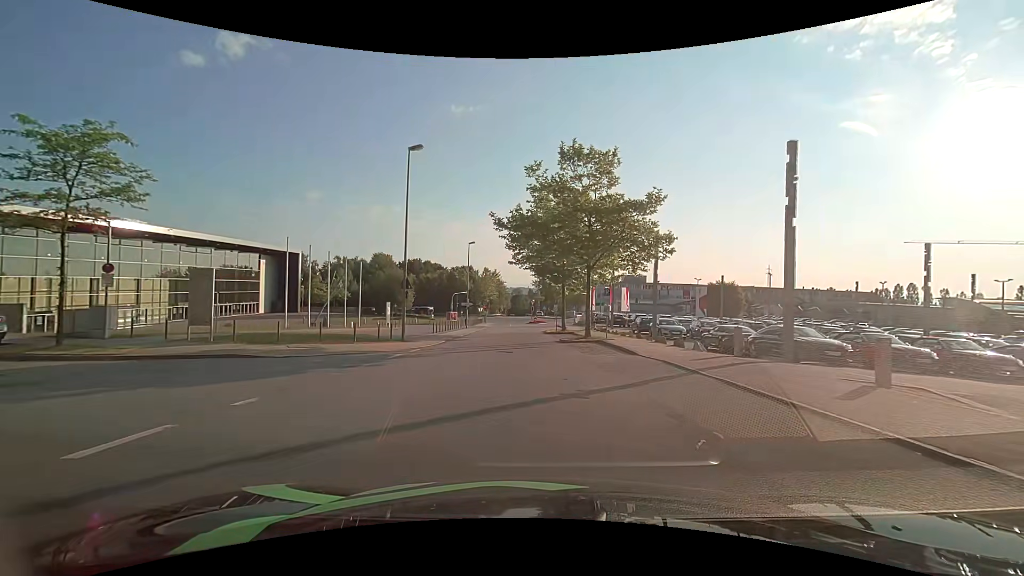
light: Day
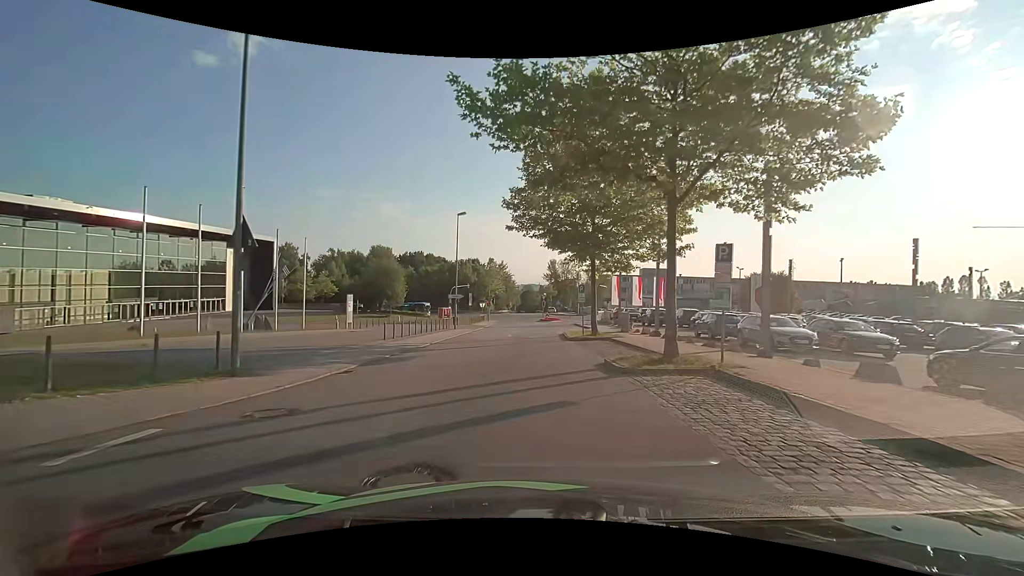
(-0.3, +15.3) m; -2°
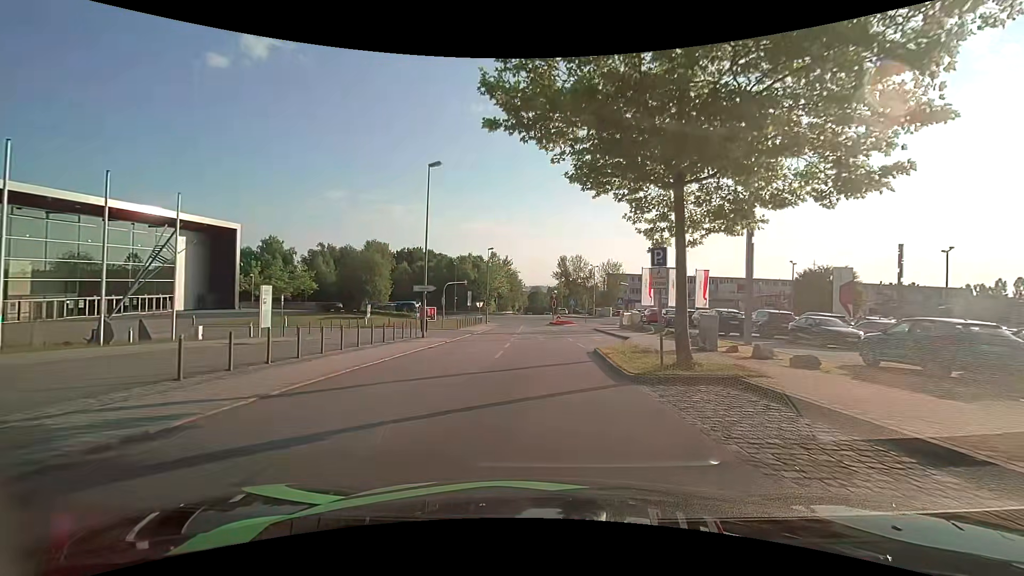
(0.0, +14.8) m; 0°
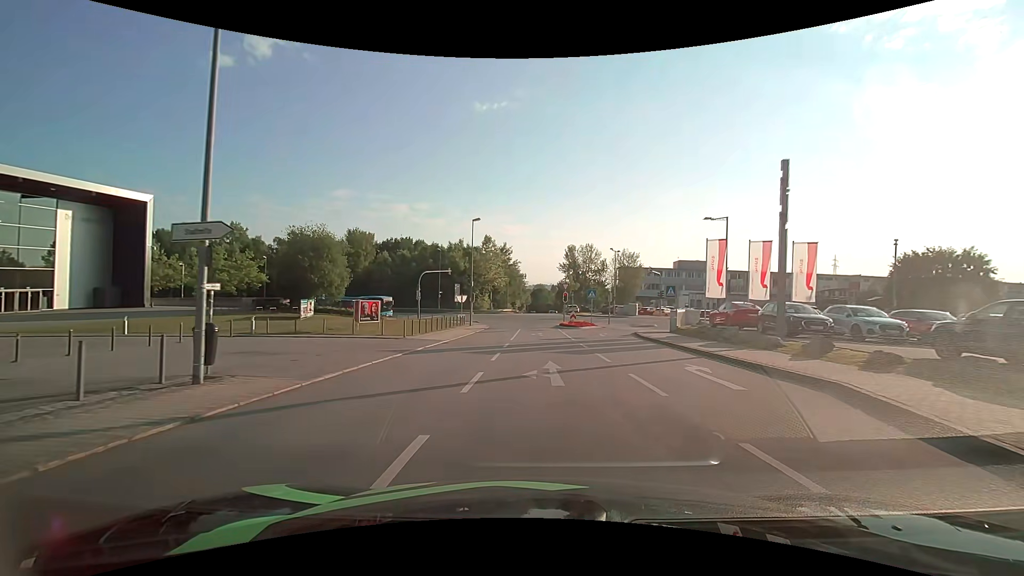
(-0.2, +19.5) m; -1°
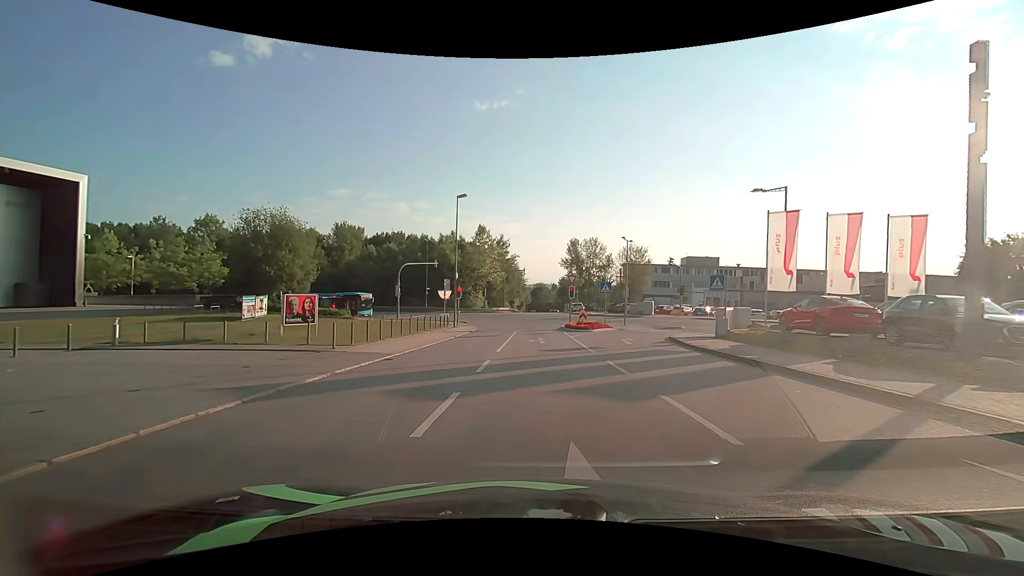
(0.0, +9.1) m; 0°
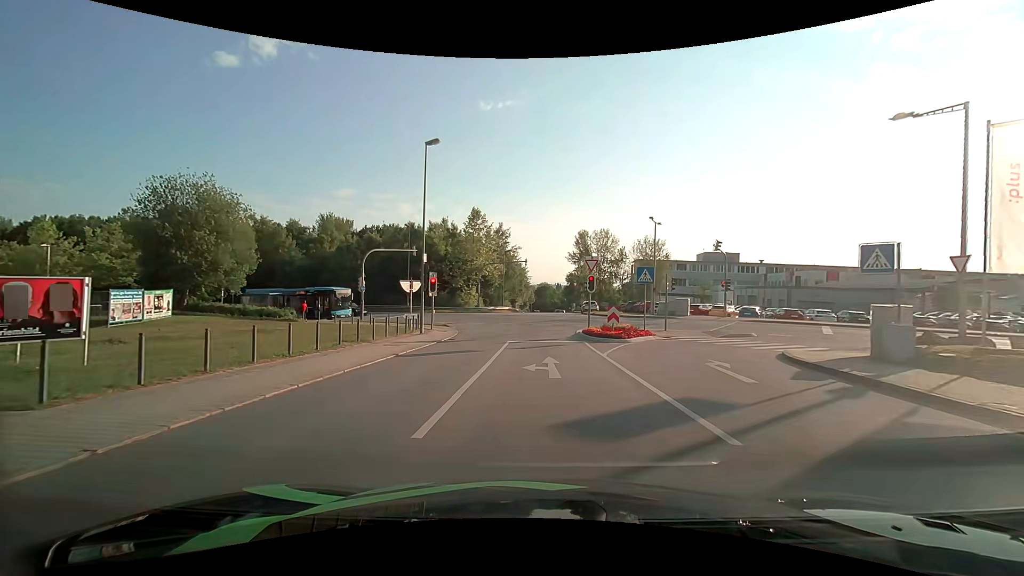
(0.0, +12.0) m; 0°
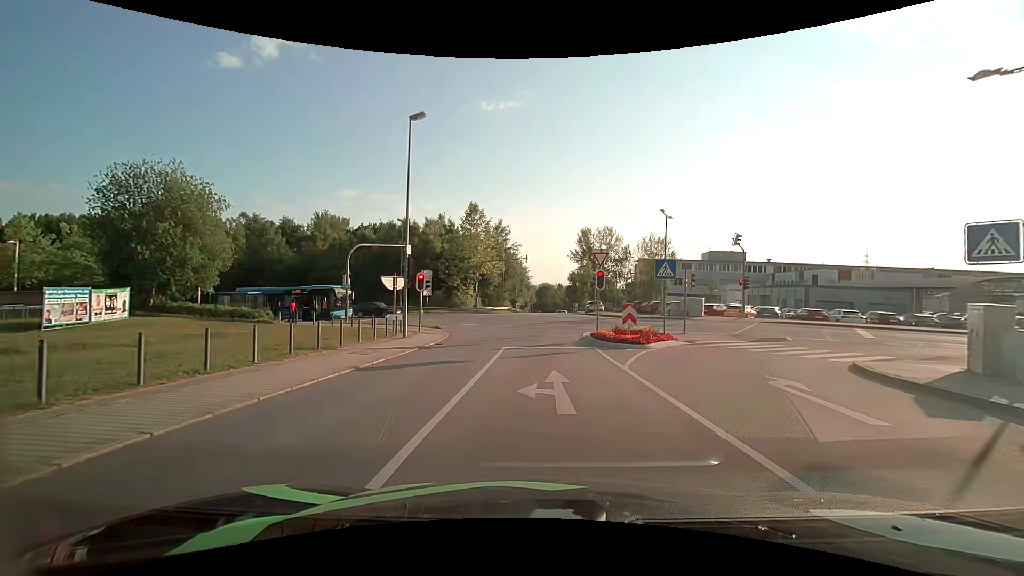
(0.0, +3.5) m; 0°
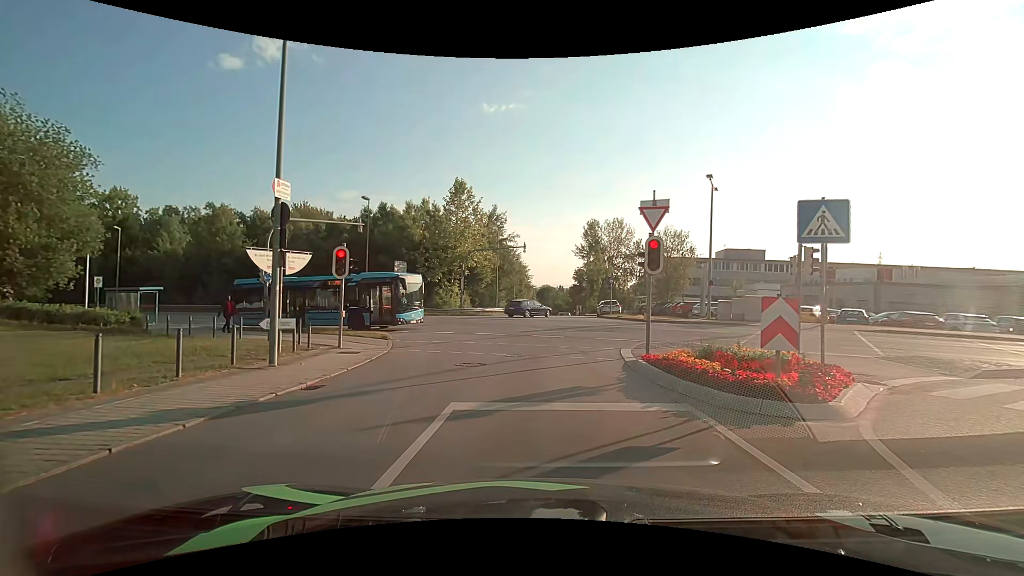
(0.0, +11.0) m; -2°
(0, +10) (0, +20) (-3, +30) (-8, +38) (-16, +44) (-25, +48) (-35, +52) (-44, +56) (-53, +59) (-62, +63) m
